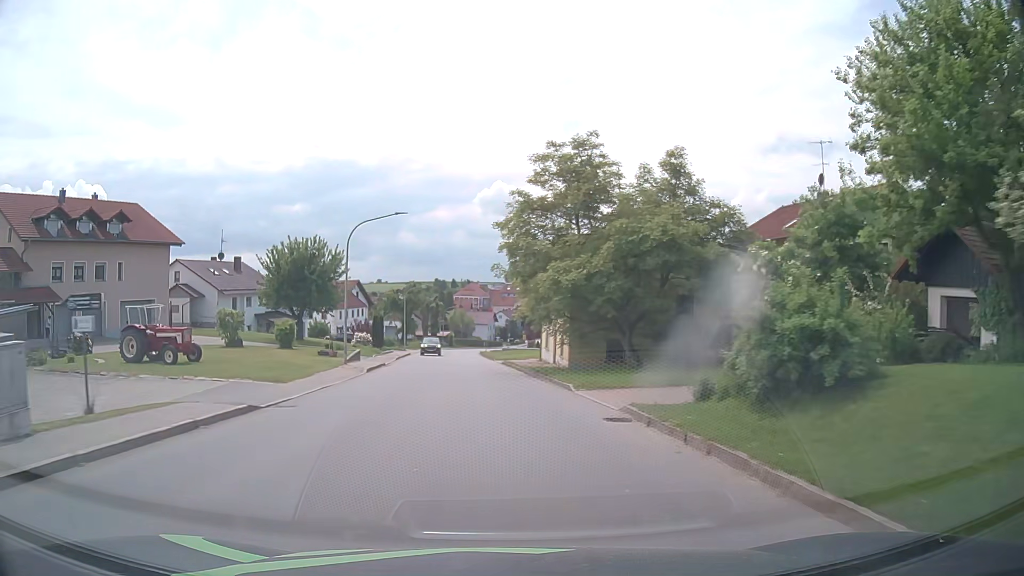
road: tertiary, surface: asphalt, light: Day
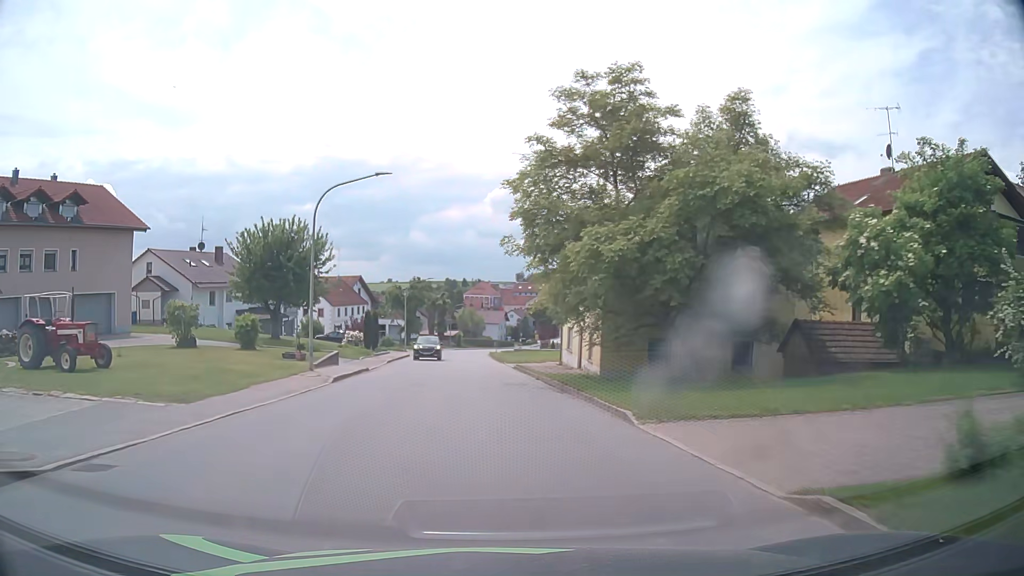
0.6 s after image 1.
(0.0, +7.6) m; -1°
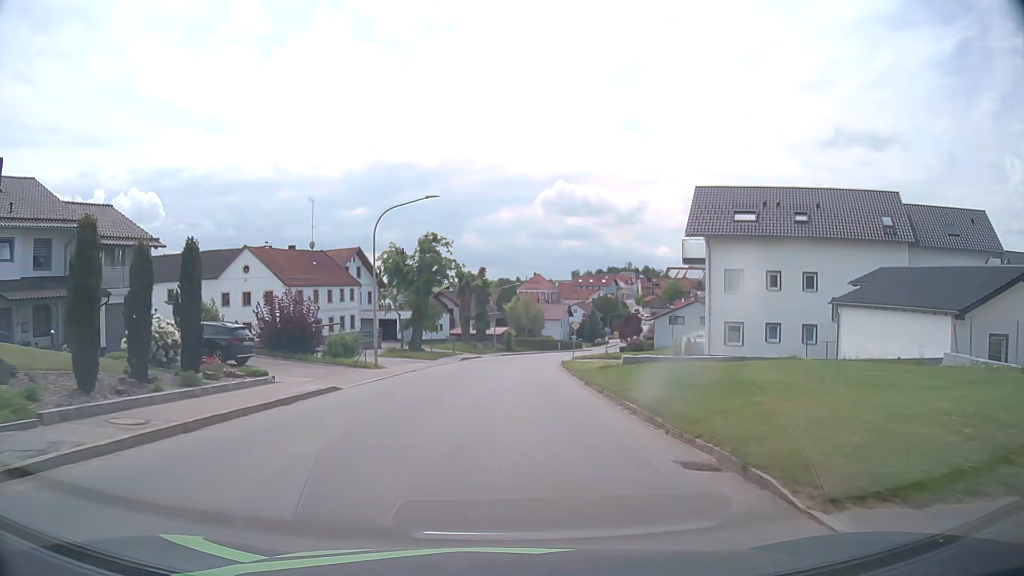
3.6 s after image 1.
(-1.9, +38.2) m; -4°
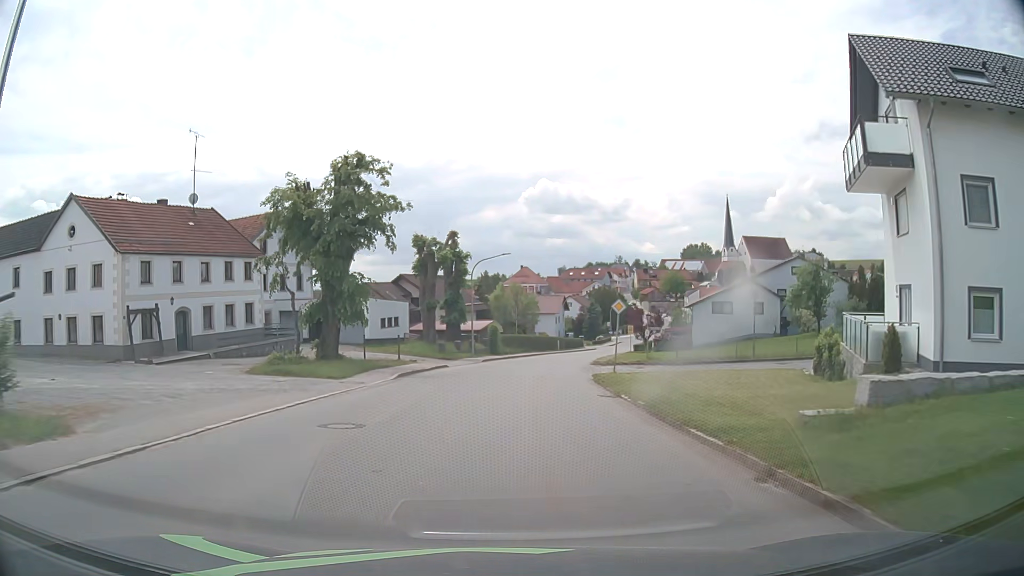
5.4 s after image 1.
(+0.1, +22.9) m; +1°
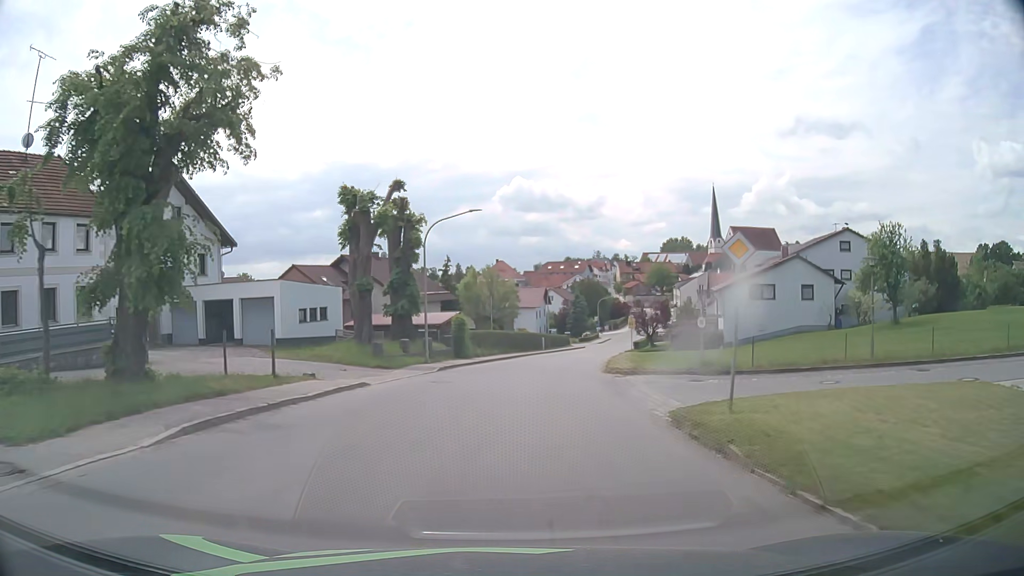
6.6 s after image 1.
(+0.3, +15.3) m; +2°
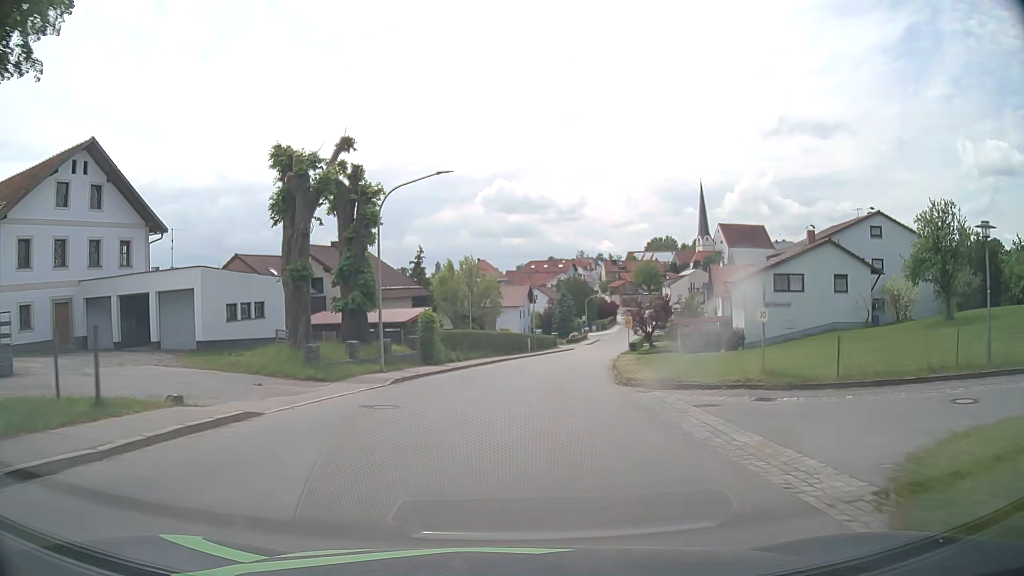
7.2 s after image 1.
(+0.1, +7.6) m; +1°
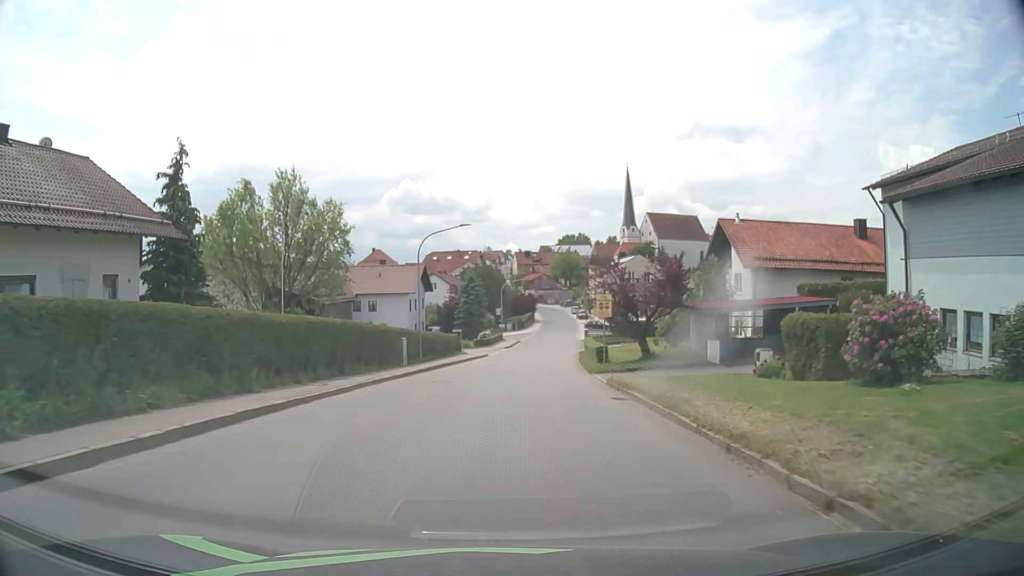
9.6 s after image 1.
(+2.2, +30.4) m; +8°
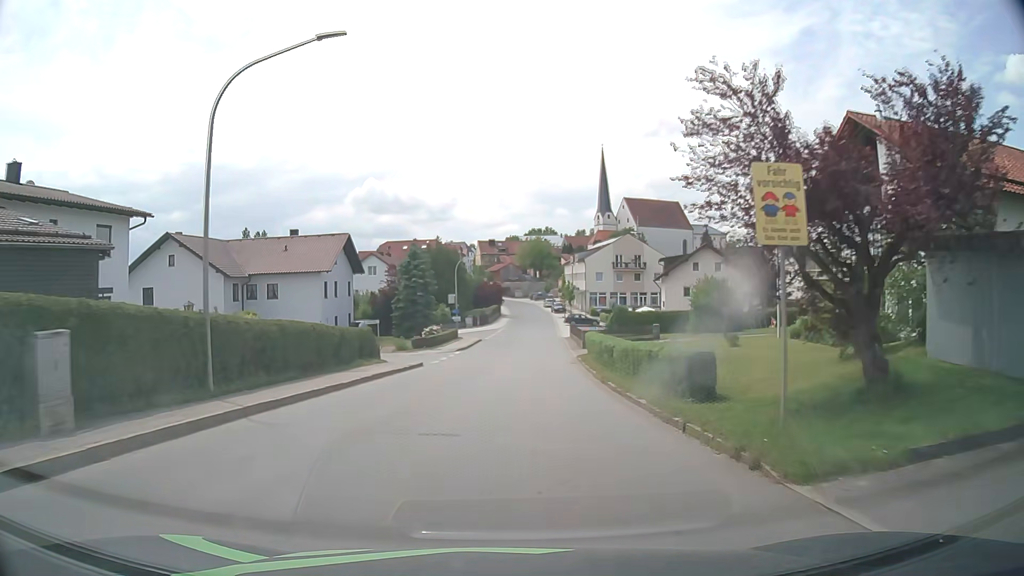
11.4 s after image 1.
(+0.6, +22.8) m; +3°
(0, +10) (0, +20) (+1, +30) (+1, +40) (+2, +50) (+3, +60) (+3, +70) (+4, +80) (+5, +90) (+5, +100) m
